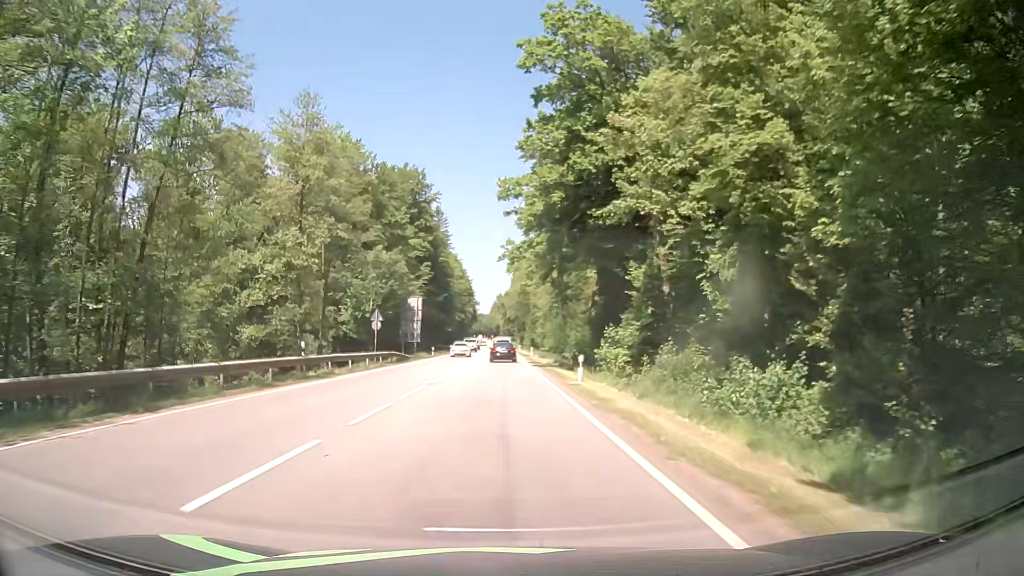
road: secondary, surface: asphalt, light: Day
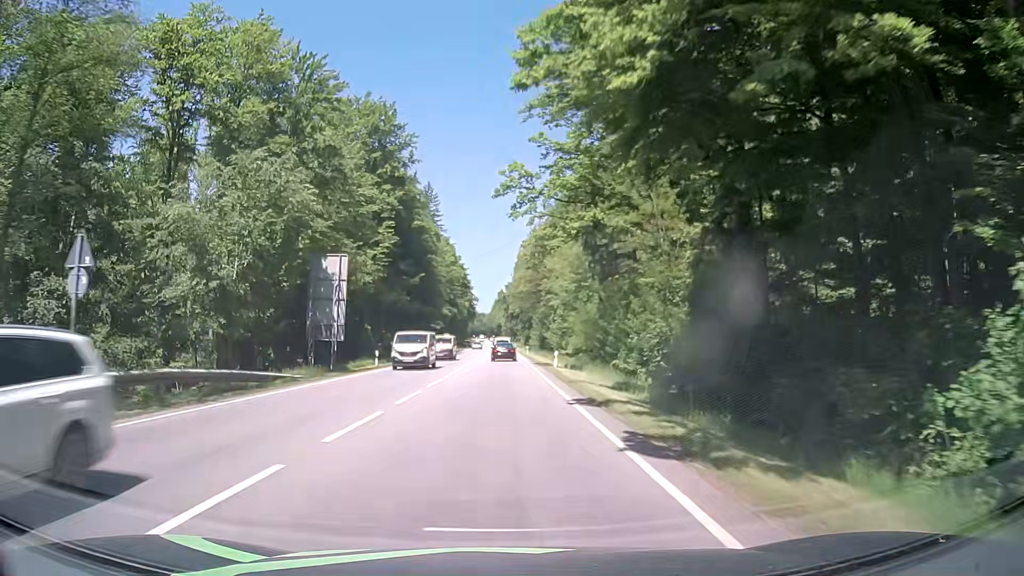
(-0.1, +32.0) m; 0°
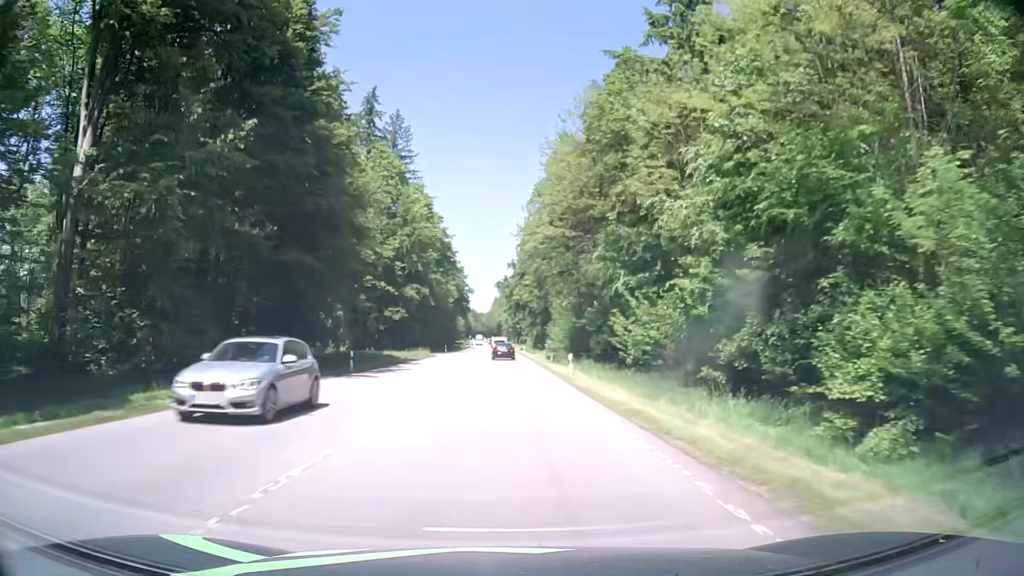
(0.0, +53.6) m; +1°
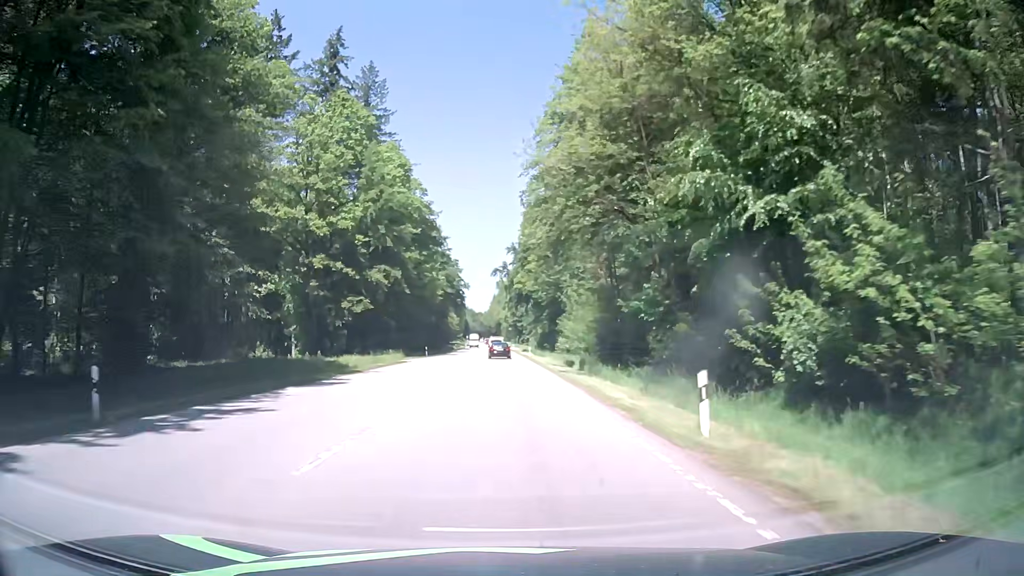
(-0.1, +21.4) m; 0°
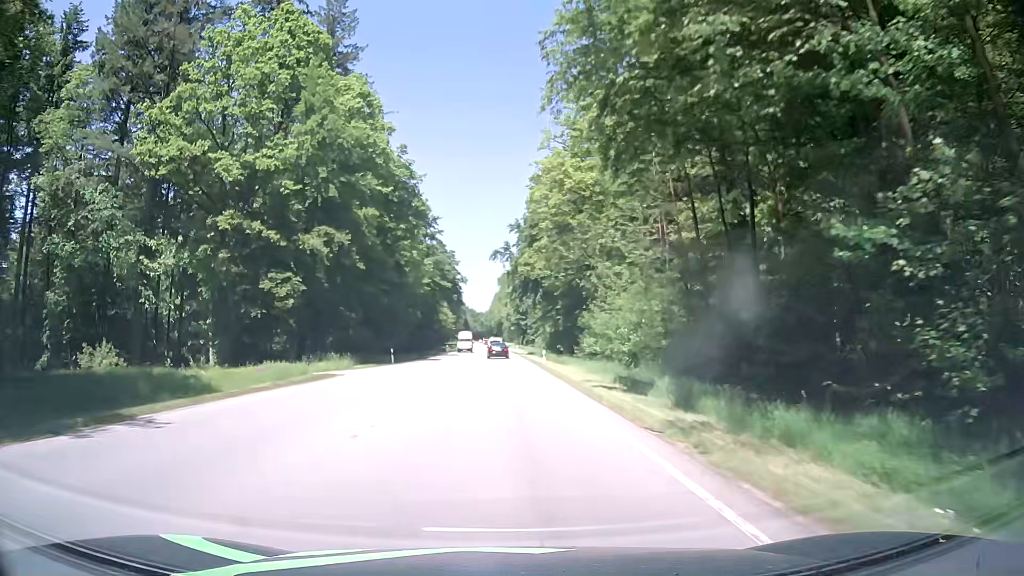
(-0.3, +21.4) m; -1°
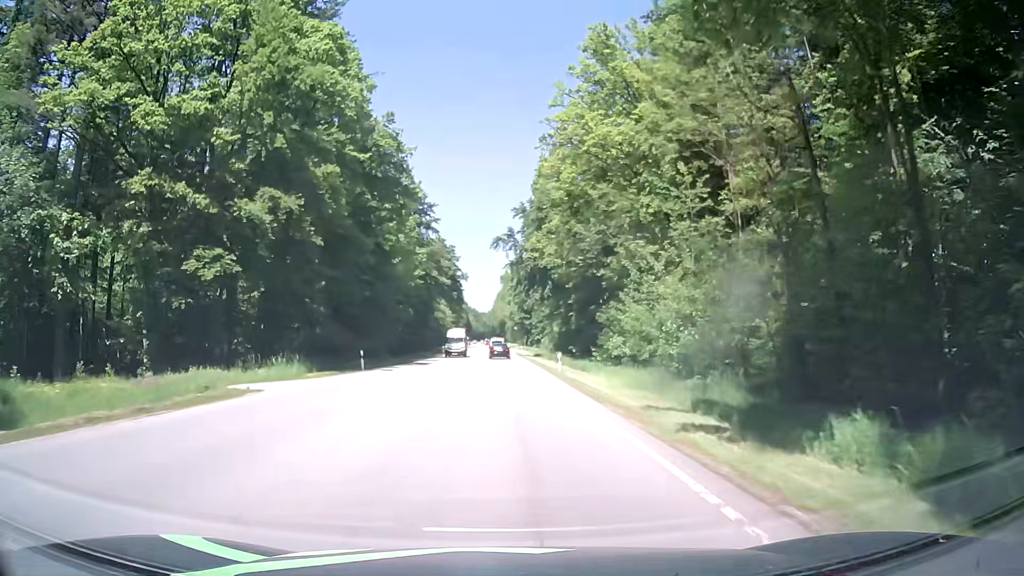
(0.0, +10.7) m; 0°
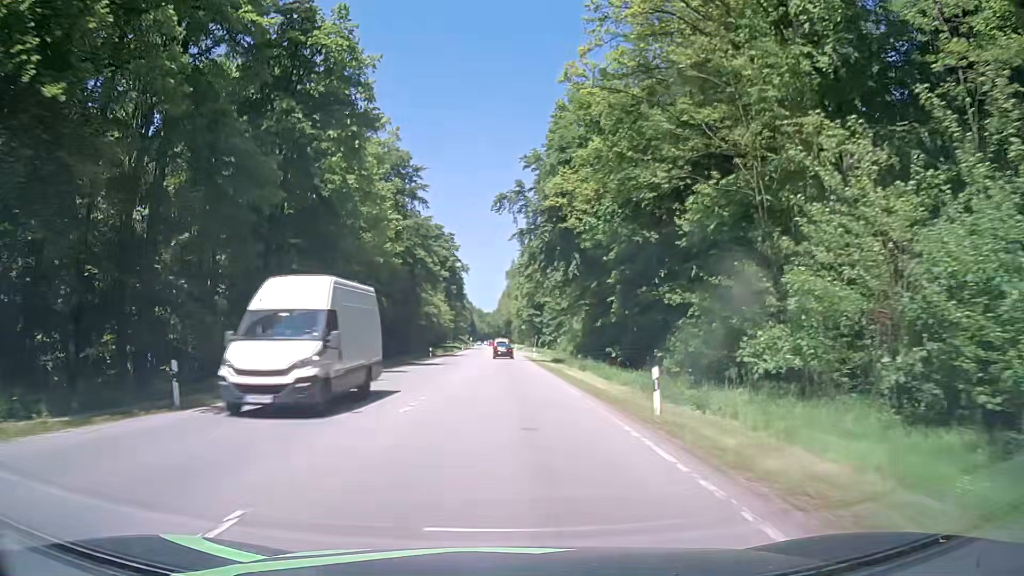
(-0.2, +21.5) m; 0°
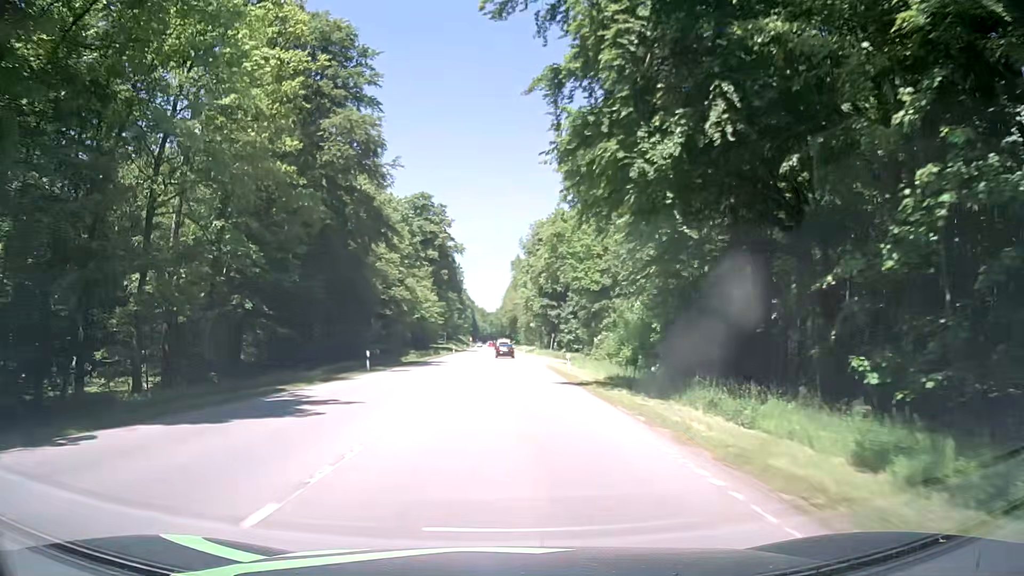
(-0.5, +32.8) m; -1°
(0, +10) (0, +20) (0, +30) (0, +40) (0, +50) (0, +60) (0, +70) (0, +80) (0, +90) (-1, +100) m
